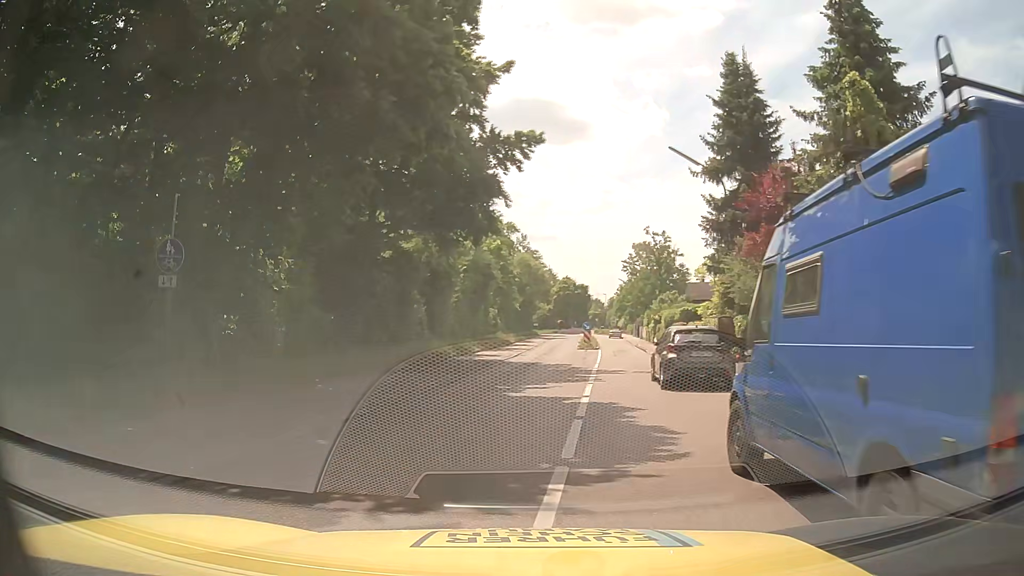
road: tertiary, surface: asphalt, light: Day
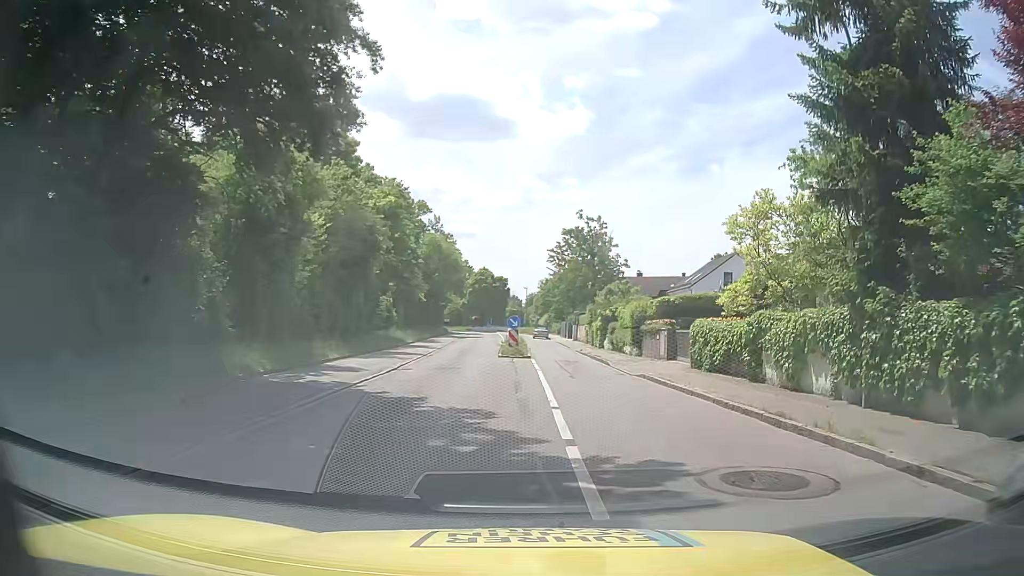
(+0.3, +16.9) m; +5°
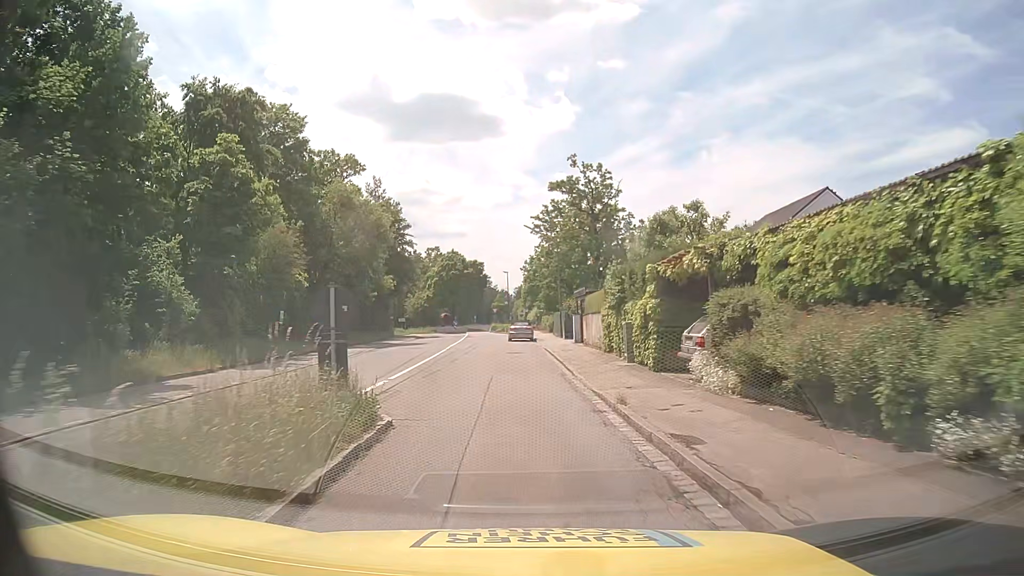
(+2.1, +29.7) m; +2°
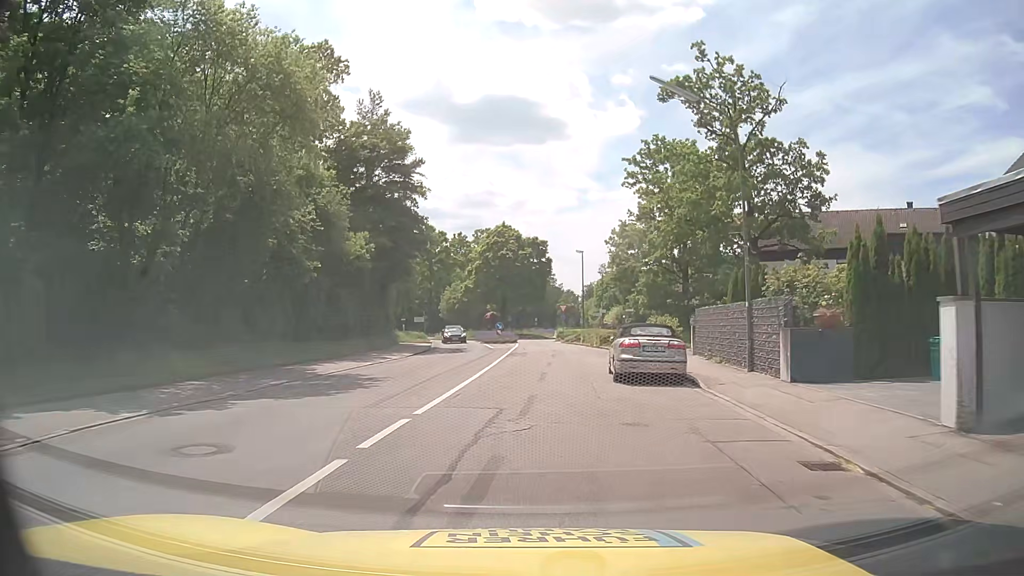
(-2.0, +30.6) m; -6°
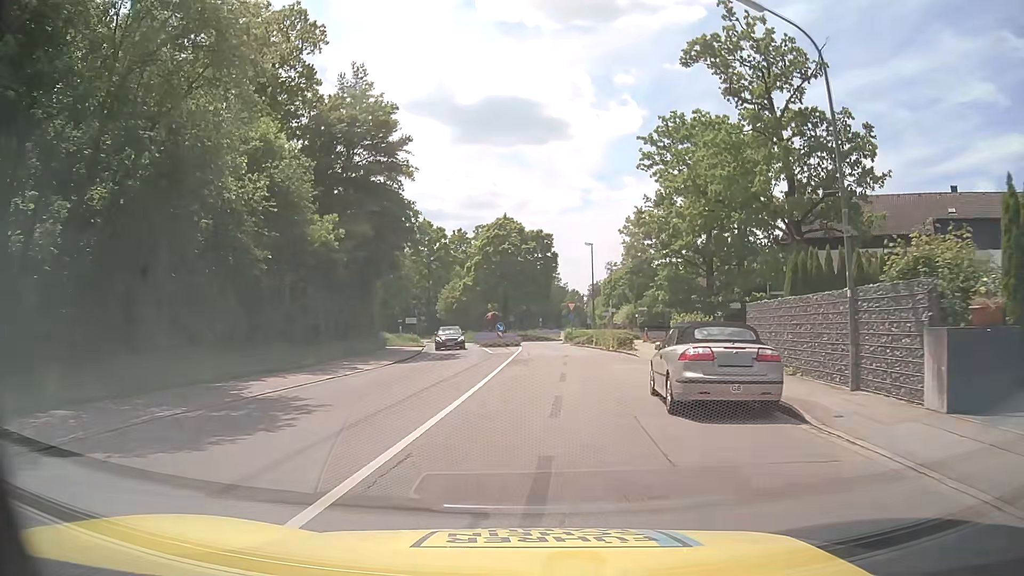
(0.0, +5.9) m; -1°
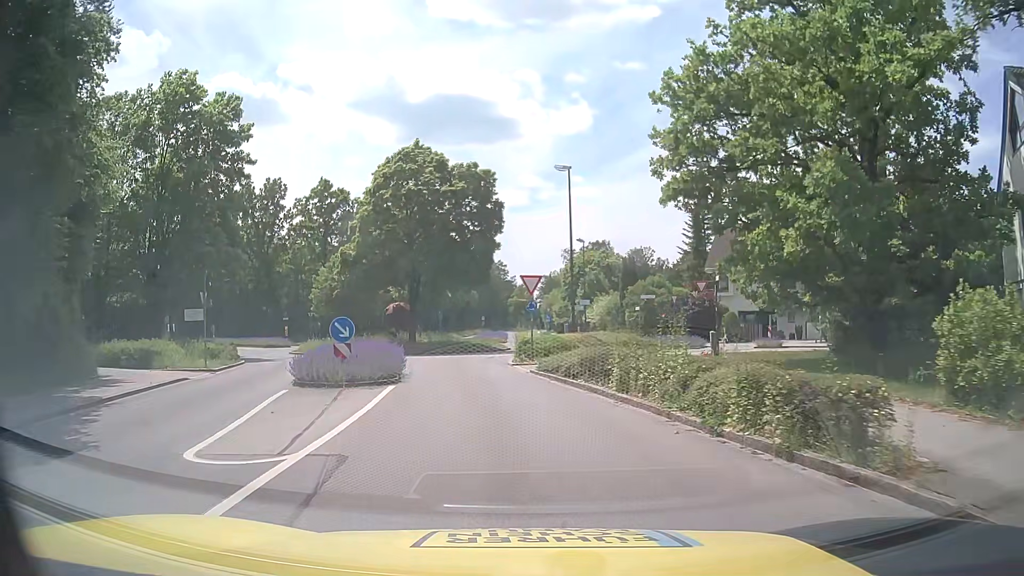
(+1.2, +27.5) m; +5°
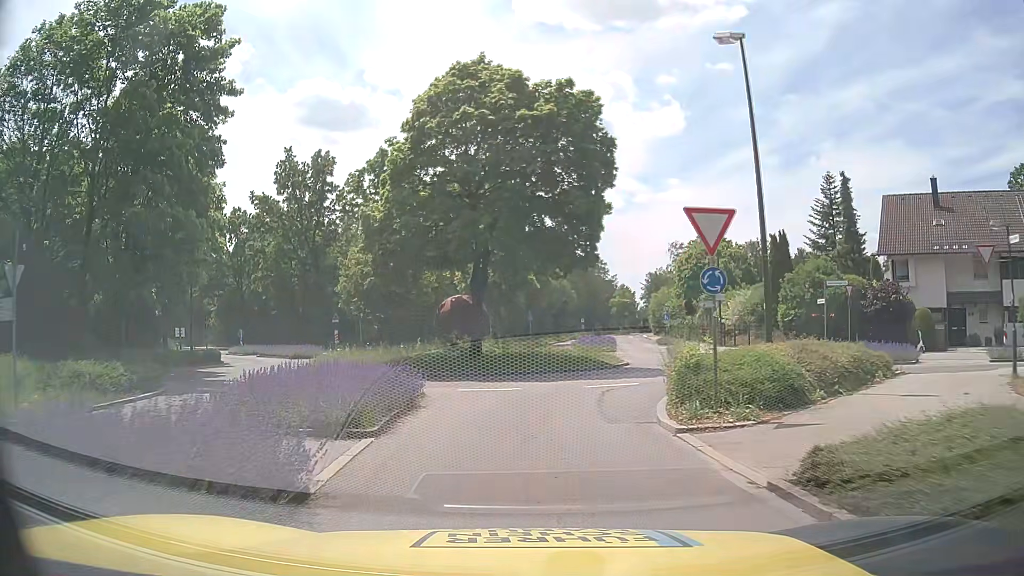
(-0.9, +14.1) m; -7°
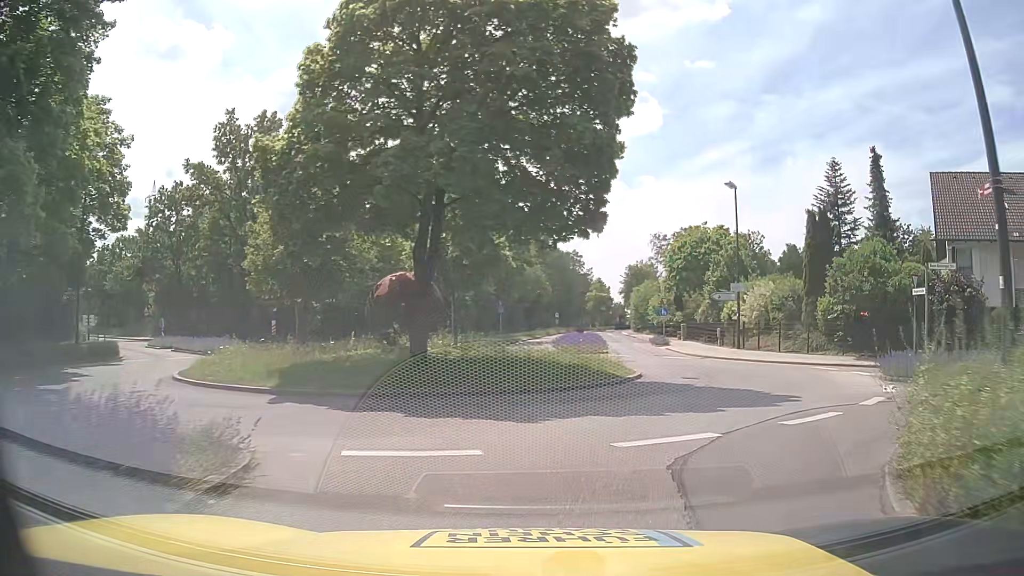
(-0.3, +8.5) m; 0°
(+2, +10) (+5, +19) (+6, +29) (+7, +39) (+8, +49) (+9, +59) (+10, +69) (+11, +79) (+12, +89) (+13, +99) m
